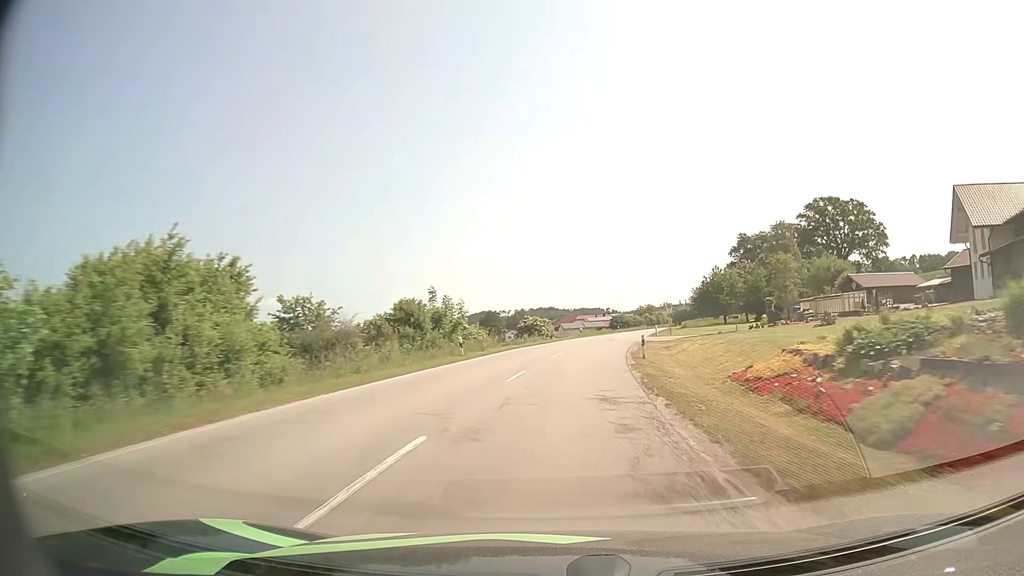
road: secondary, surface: asphalt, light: Day
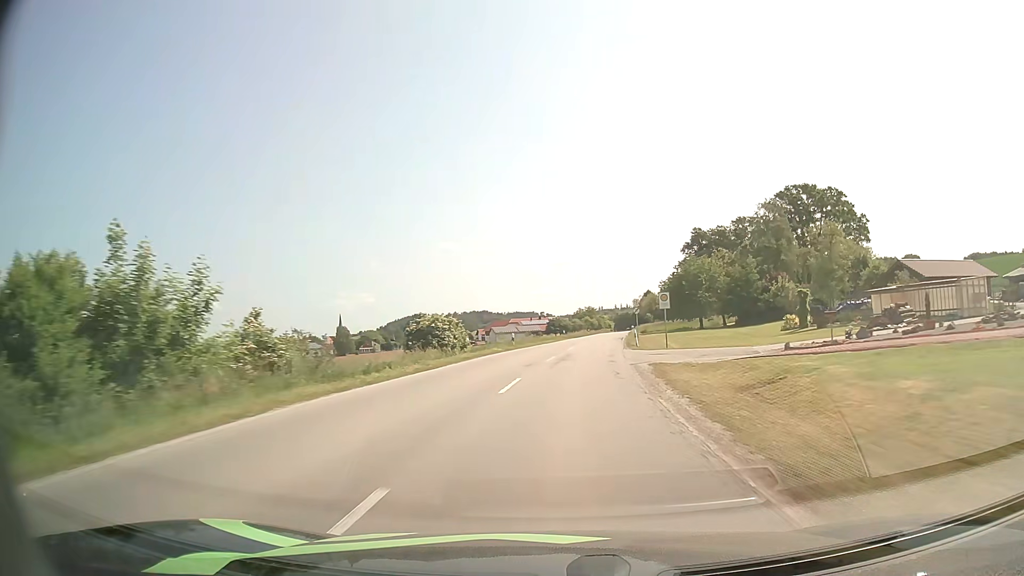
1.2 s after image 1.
(+1.3, +26.9) m; +6°
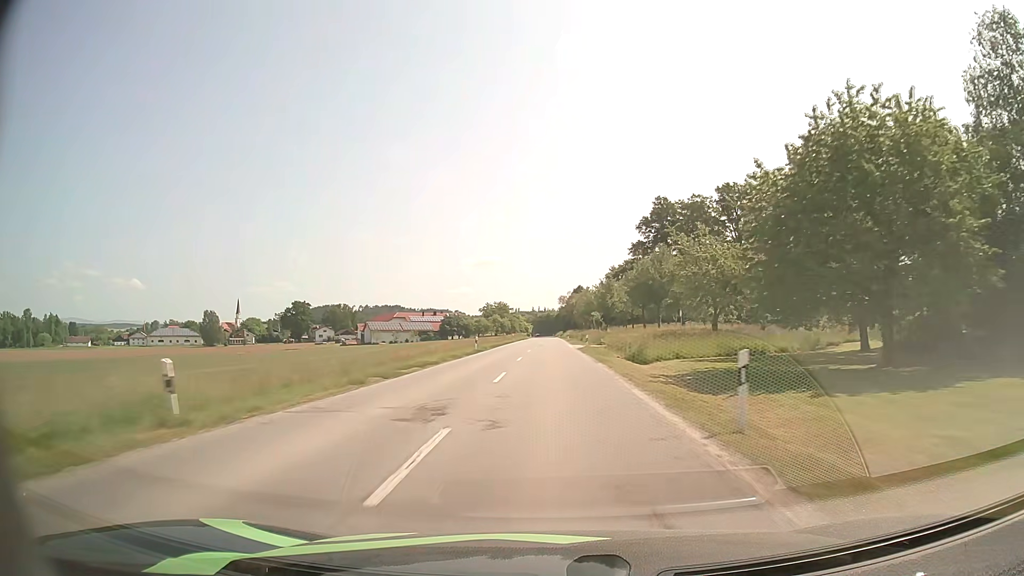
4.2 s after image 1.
(+5.8, +68.4) m; +7°
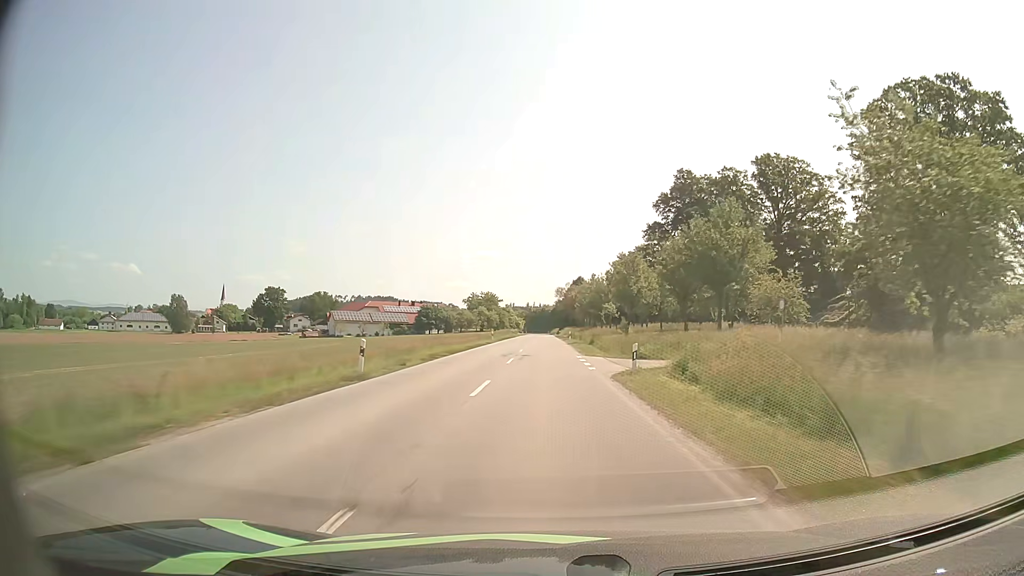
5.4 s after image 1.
(0.0, +27.9) m; 0°
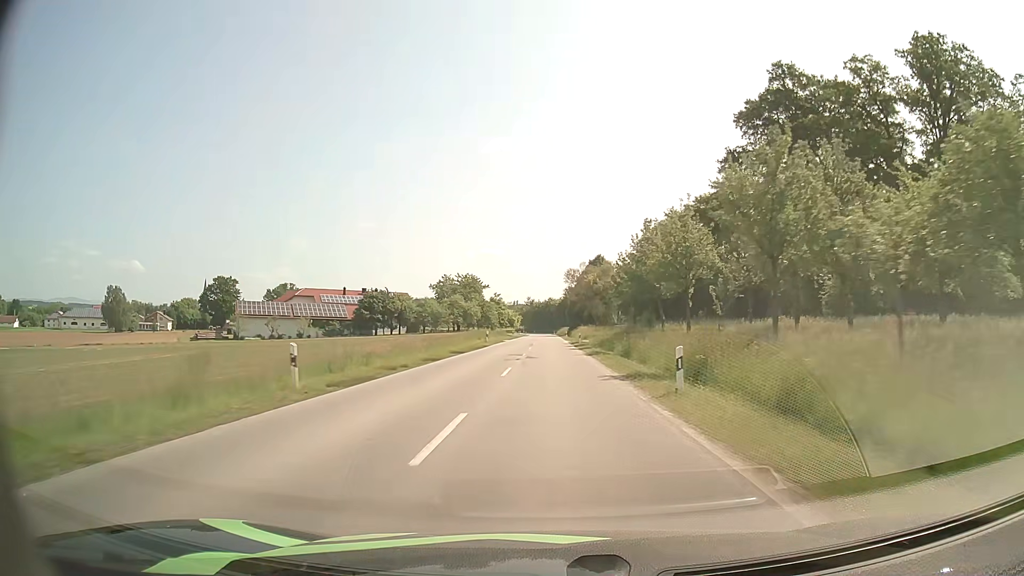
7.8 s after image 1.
(-0.4, +54.8) m; 0°
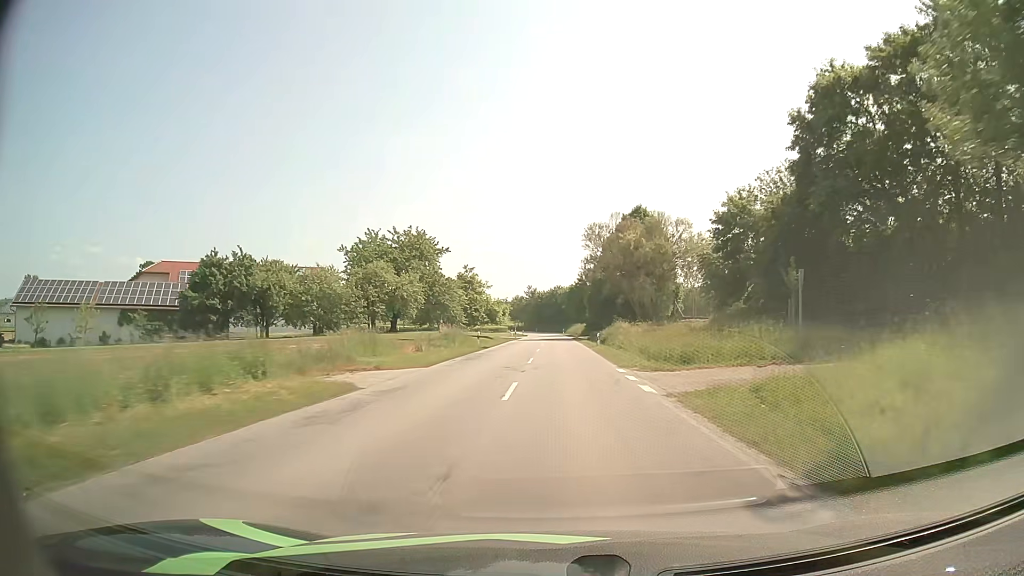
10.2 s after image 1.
(-0.3, +54.2) m; -1°
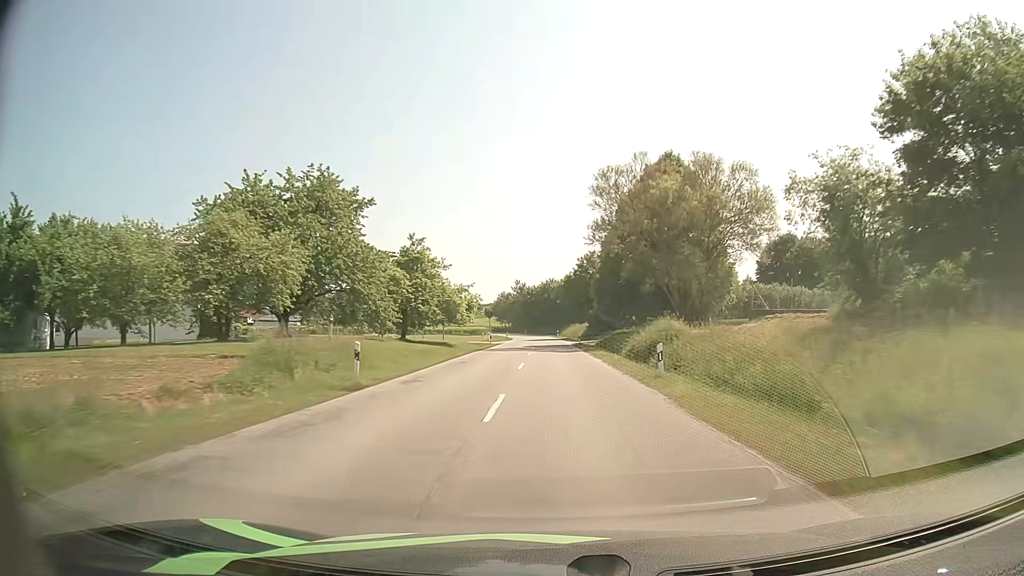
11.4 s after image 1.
(+0.2, +26.8) m; +1°
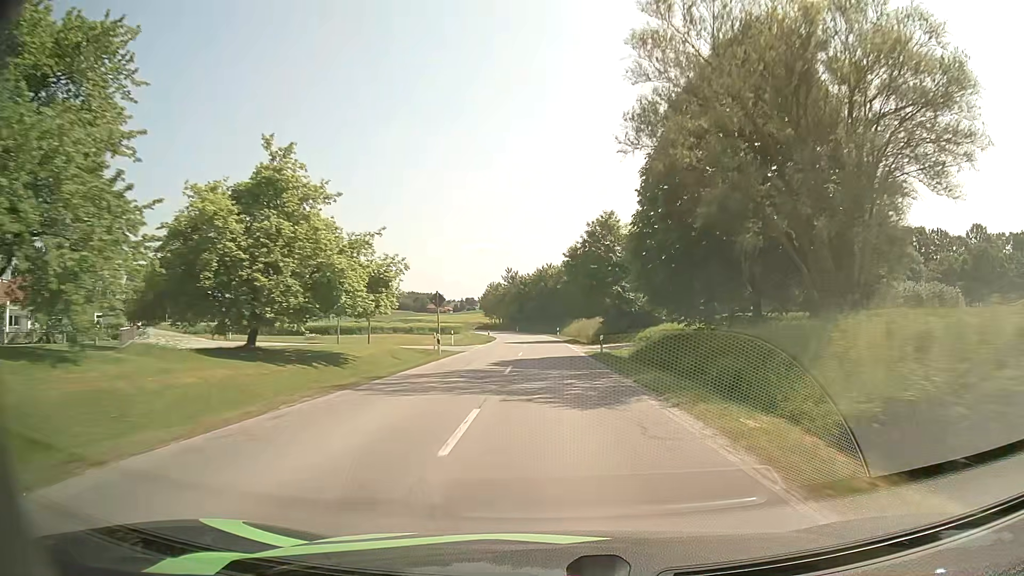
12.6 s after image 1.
(0.0, +26.7) m; 0°
(0, +10) (0, +20) (0, +30) (0, +40) (0, +50) (-1, +60) (-1, +70) (-2, +80) (-3, +90) (-5, +100) m
